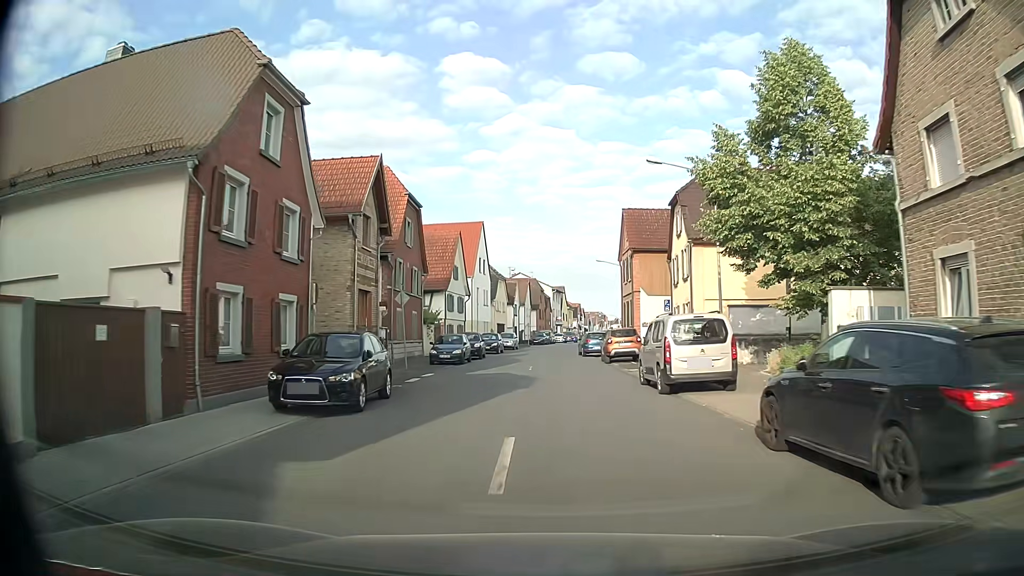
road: tertiary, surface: asphalt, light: Day
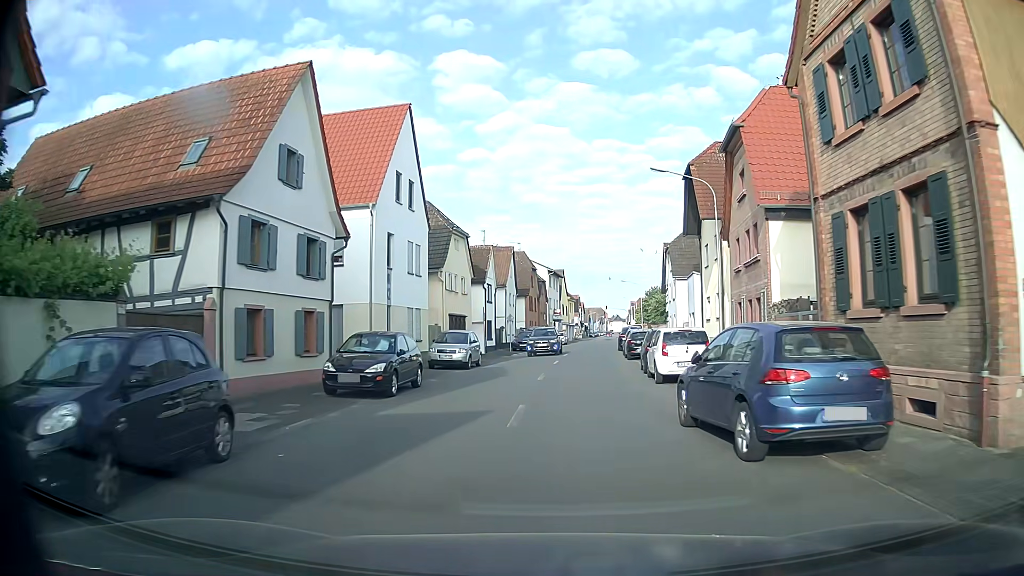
(0.0, +32.9) m; 0°
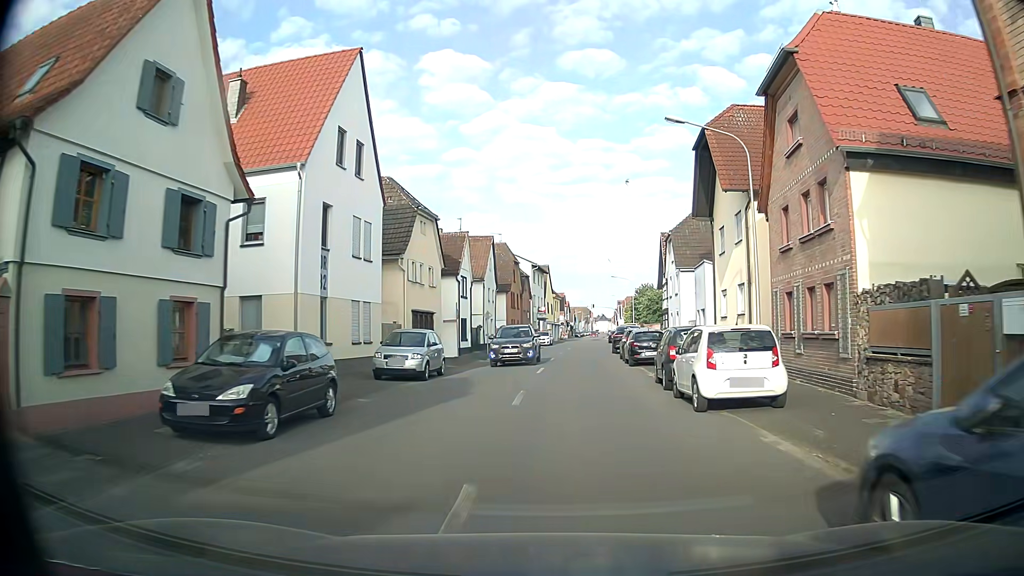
(+0.1, +6.5) m; +2°
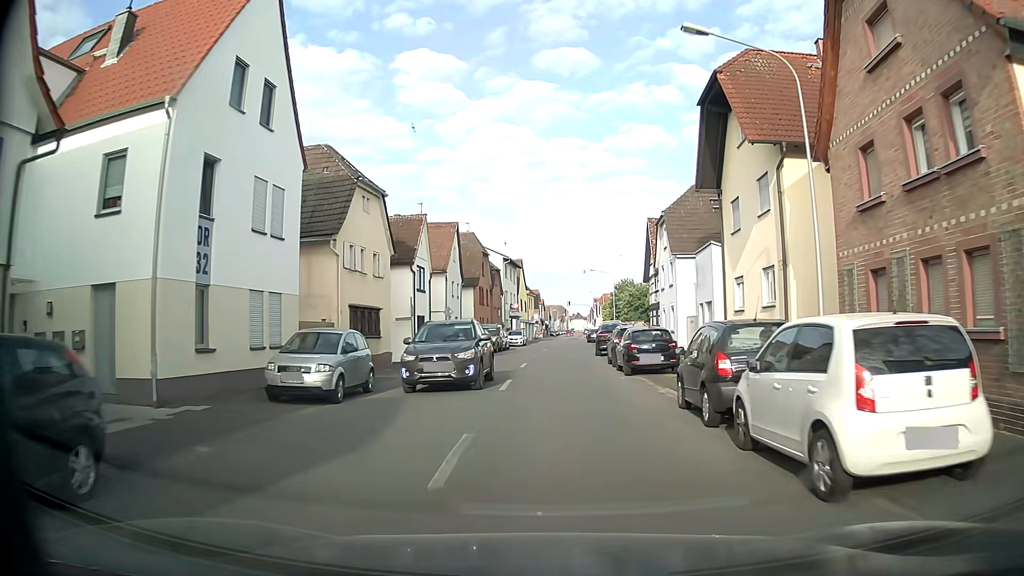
(+0.2, +6.5) m; +3°
(0, +10) (0, +20) (0, +30) (0, +40) (+1, +50) (+1, +60) (+2, +70) (+2, +80) (+3, +90) (+3, +100) m
